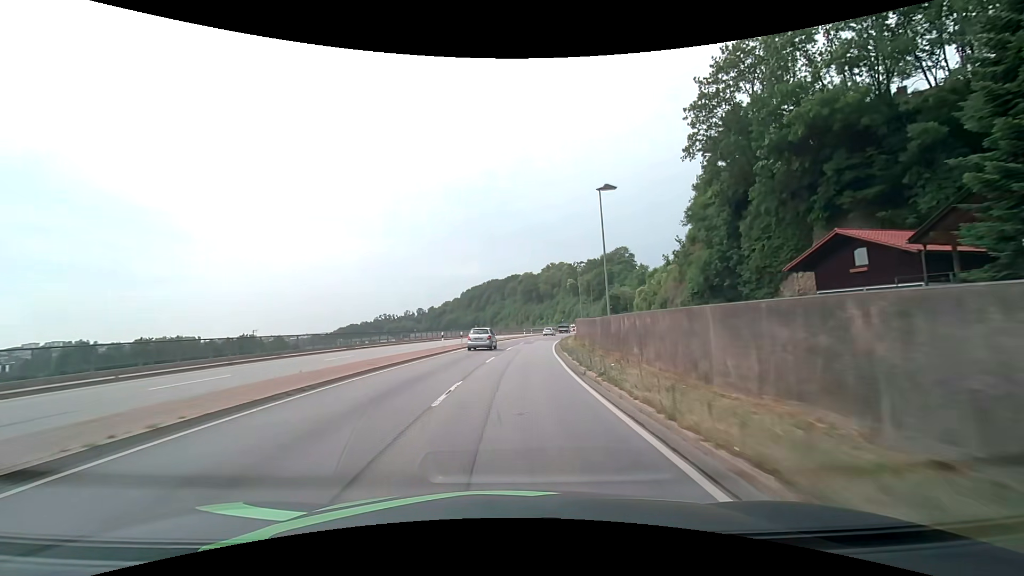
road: primary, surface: asphalt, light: Day
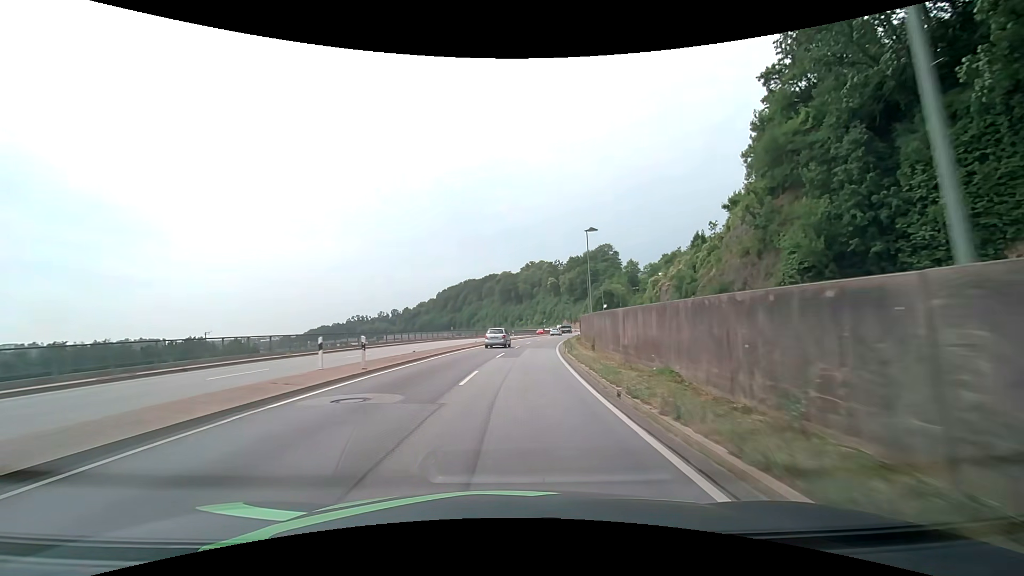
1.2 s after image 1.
(+0.5, +21.2) m; +3°
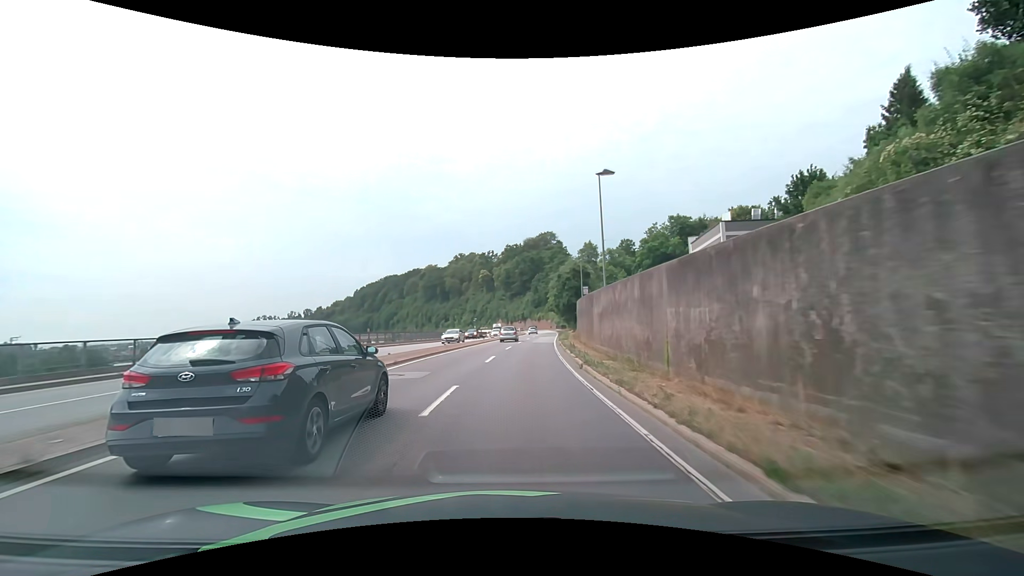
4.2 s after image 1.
(+3.6, +53.1) m; +8°
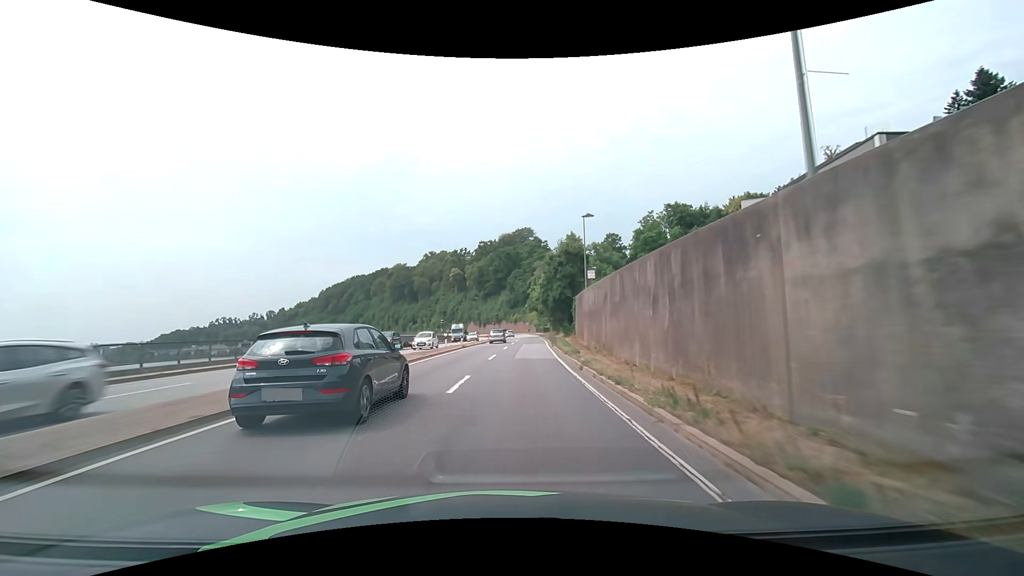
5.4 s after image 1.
(+0.7, +21.2) m; +3°
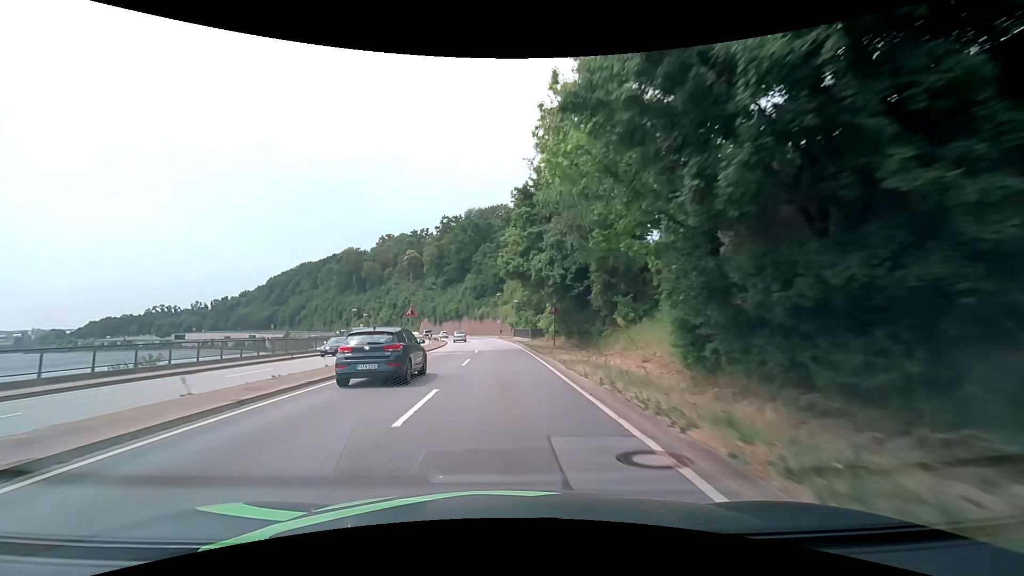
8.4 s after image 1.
(+2.4, +52.3) m; +3°
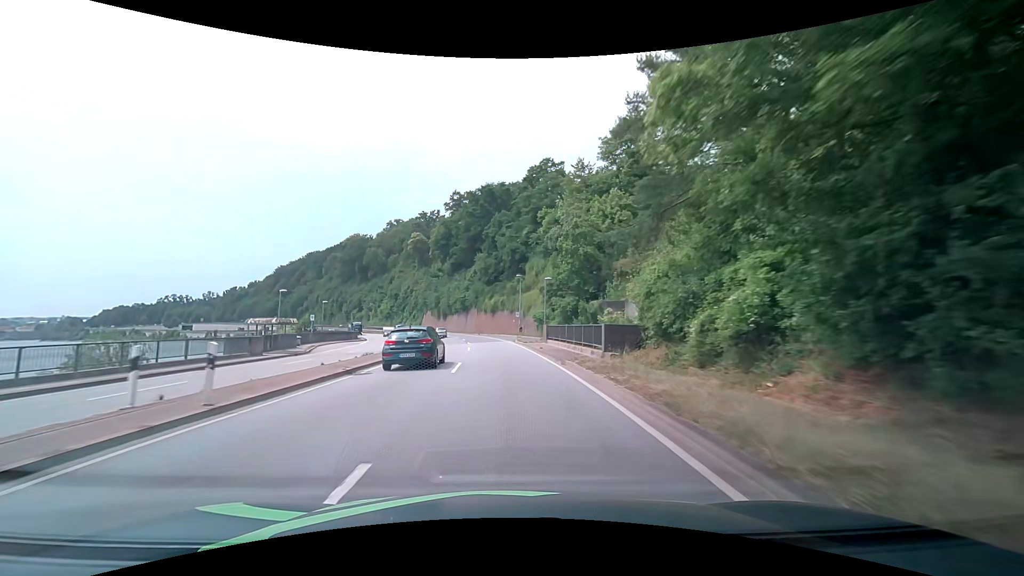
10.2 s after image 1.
(-0.4, +30.9) m; -2°
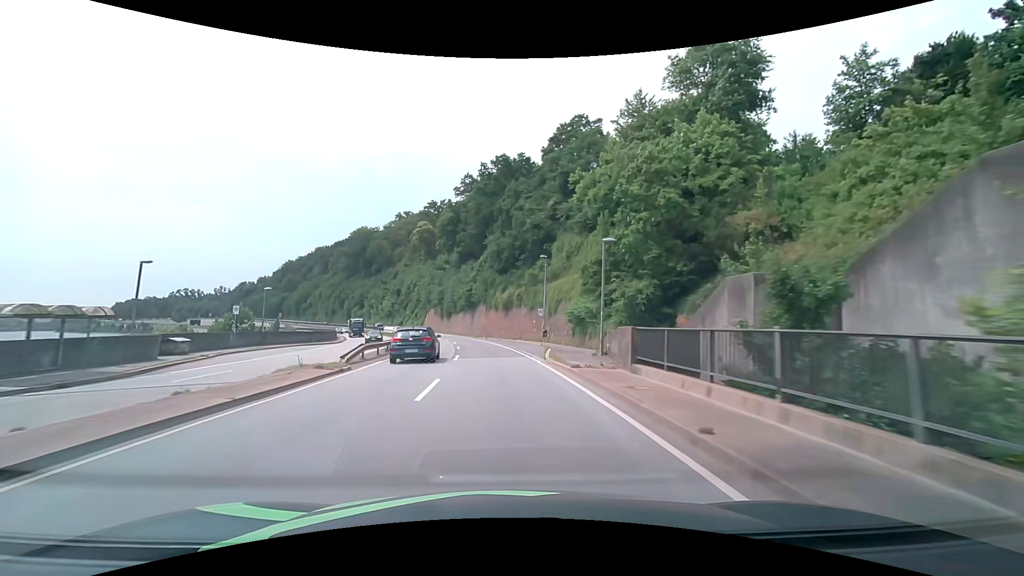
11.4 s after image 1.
(-0.2, +20.4) m; -1°
